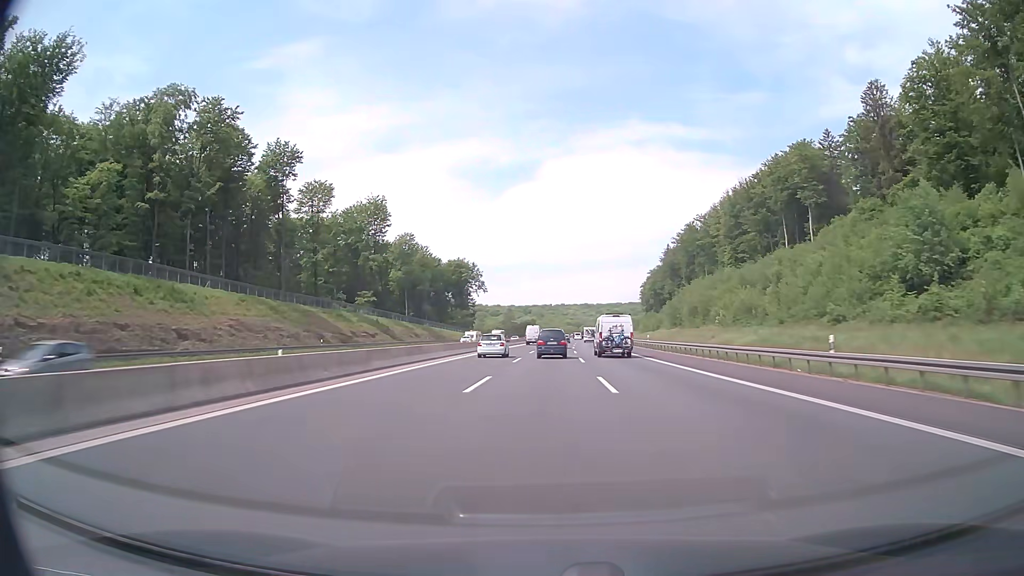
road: motorway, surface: asphalt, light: Day
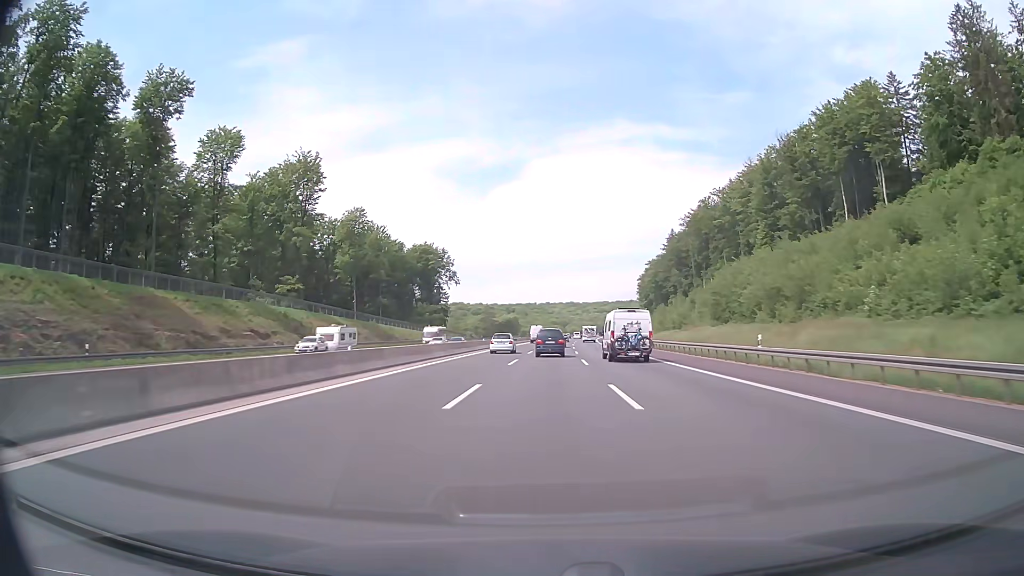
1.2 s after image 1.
(+0.5, +39.7) m; +1°
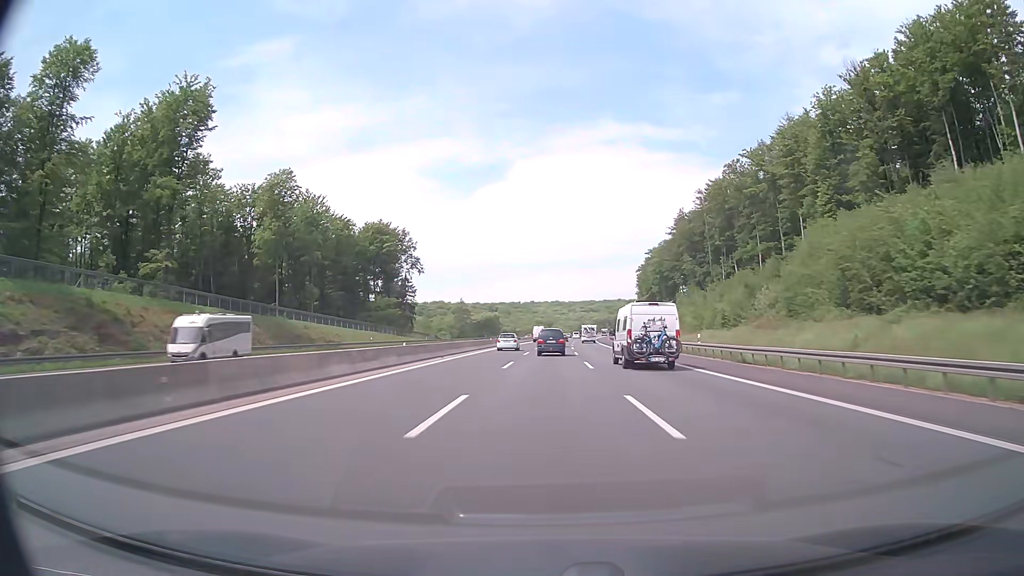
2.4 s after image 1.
(+0.4, +39.6) m; +1°
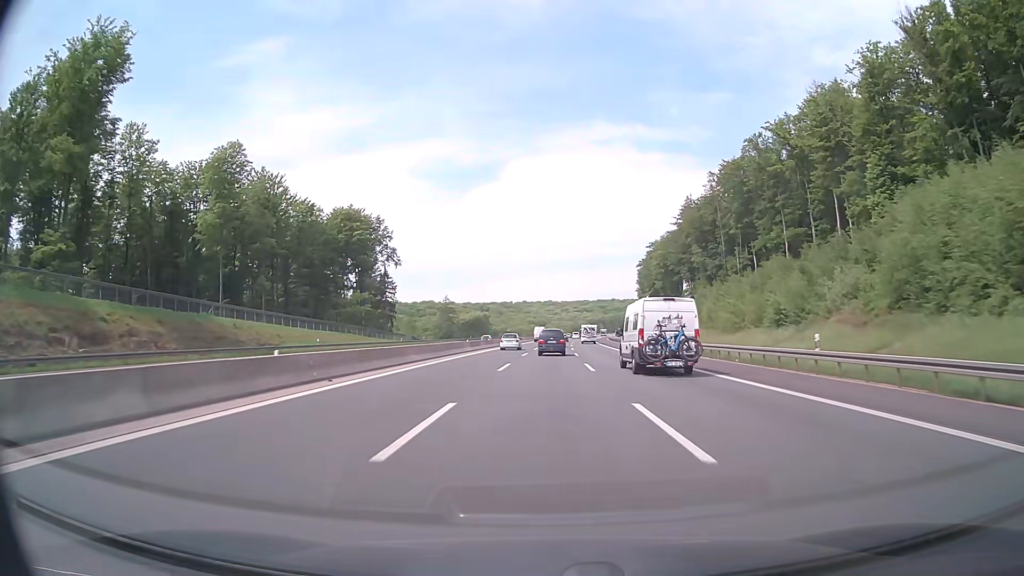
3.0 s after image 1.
(+0.1, +19.7) m; 0°
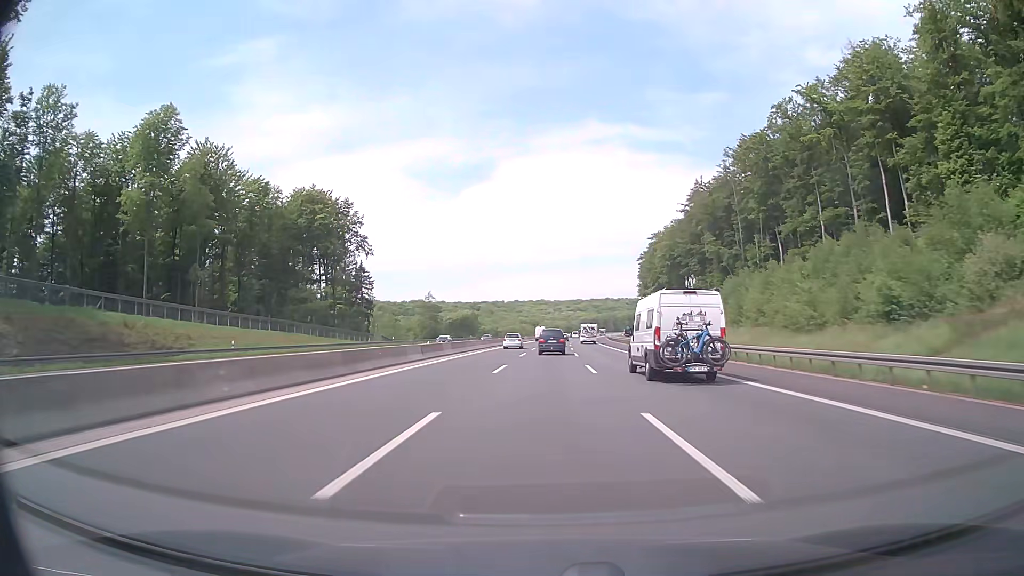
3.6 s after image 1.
(+0.1, +19.7) m; +1°
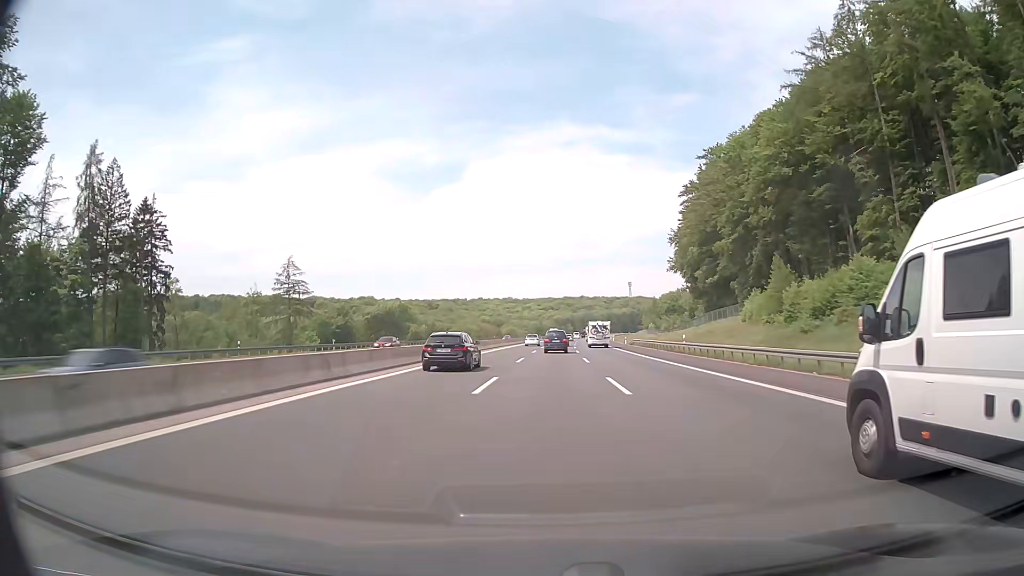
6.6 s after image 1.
(+2.0, +98.5) m; +2°
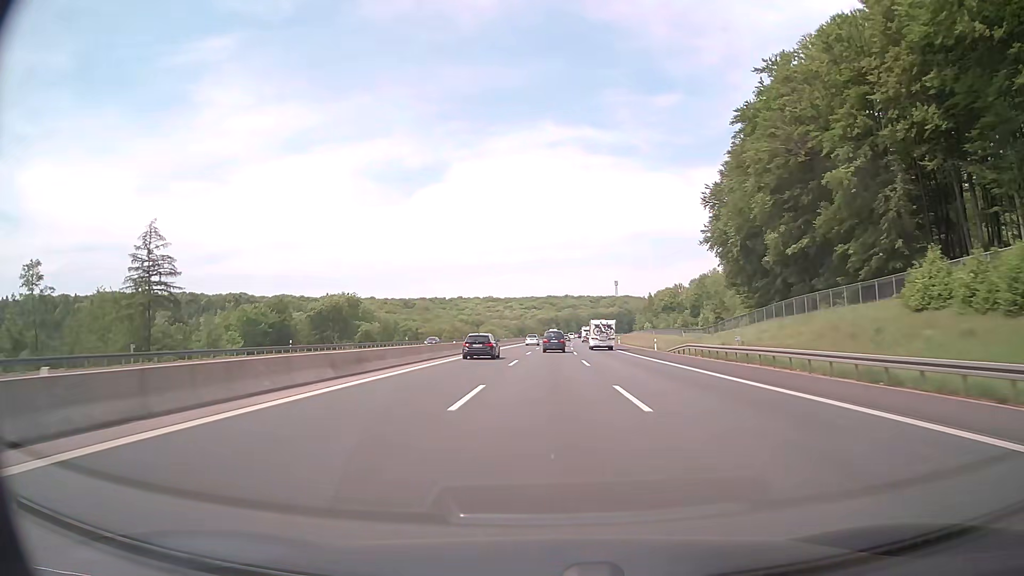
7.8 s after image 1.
(+0.6, +39.5) m; +2°
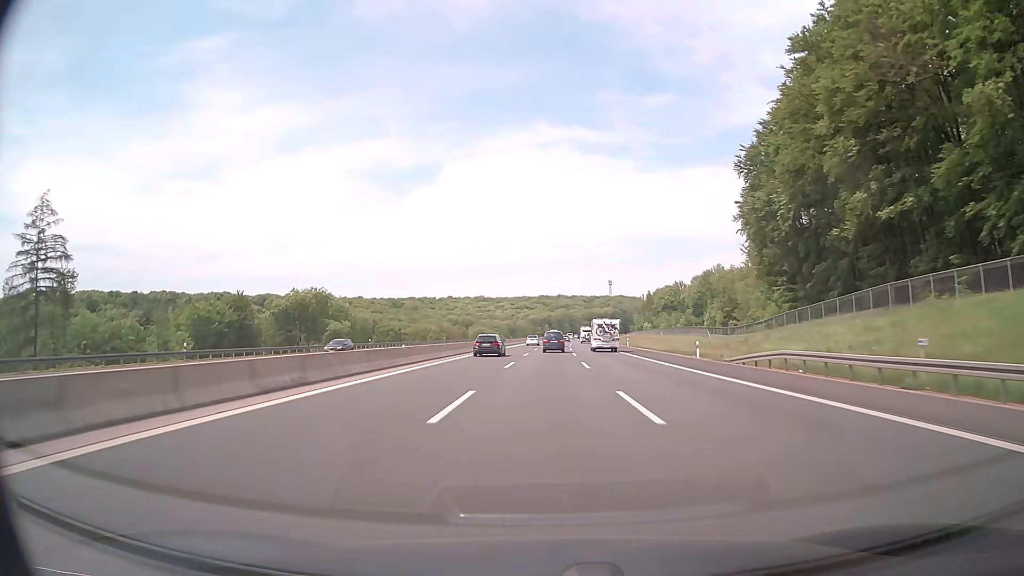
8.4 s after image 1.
(+0.1, +19.8) m; +1°
(0, +10) (0, +20) (0, +30) (0, +40) (+1, +50) (+1, +60) (+1, +70) (+2, +80) (+2, +90) (+2, +100) m
